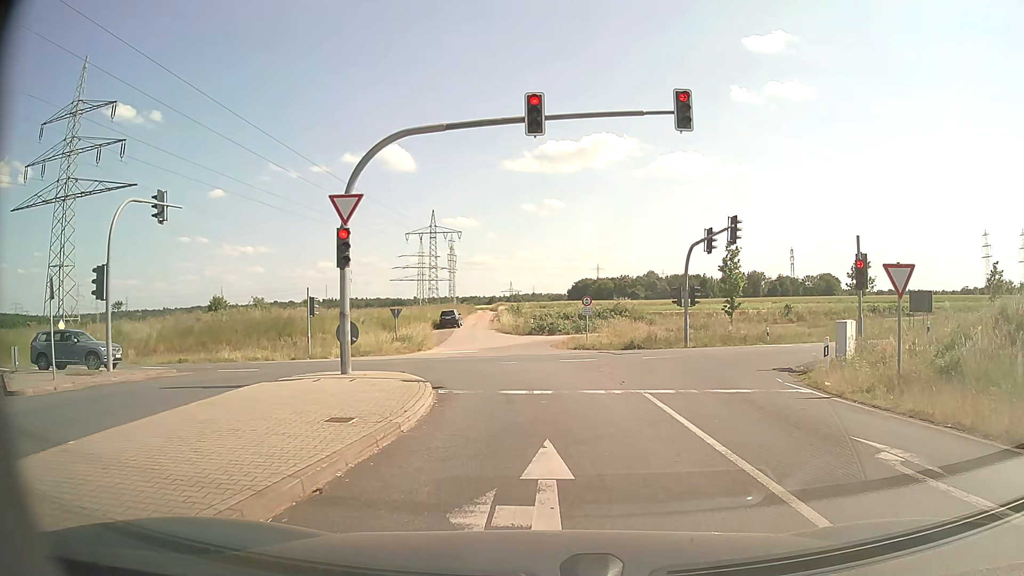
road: secondary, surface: asphalt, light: Day
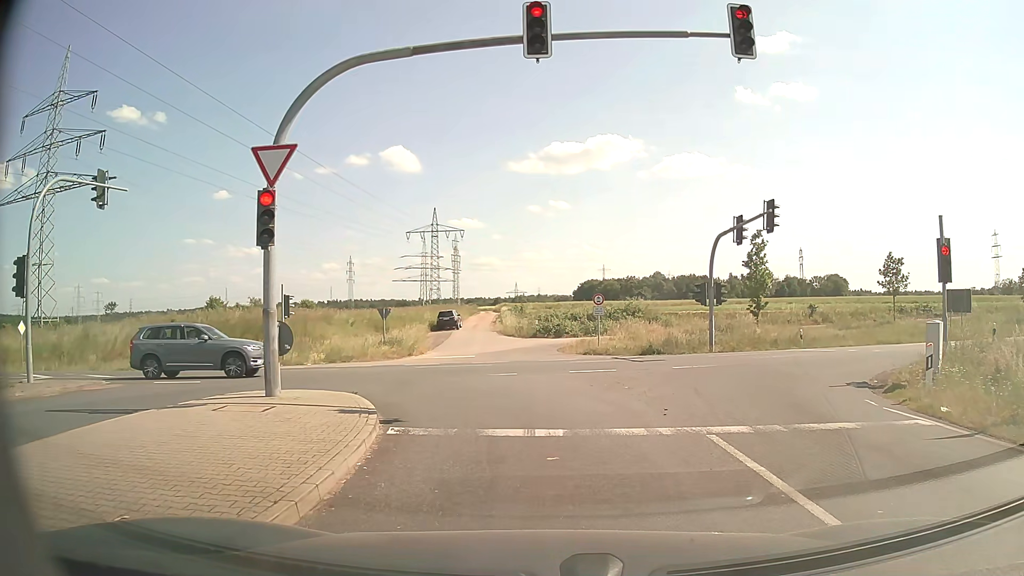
(0.0, +4.5) m; 0°
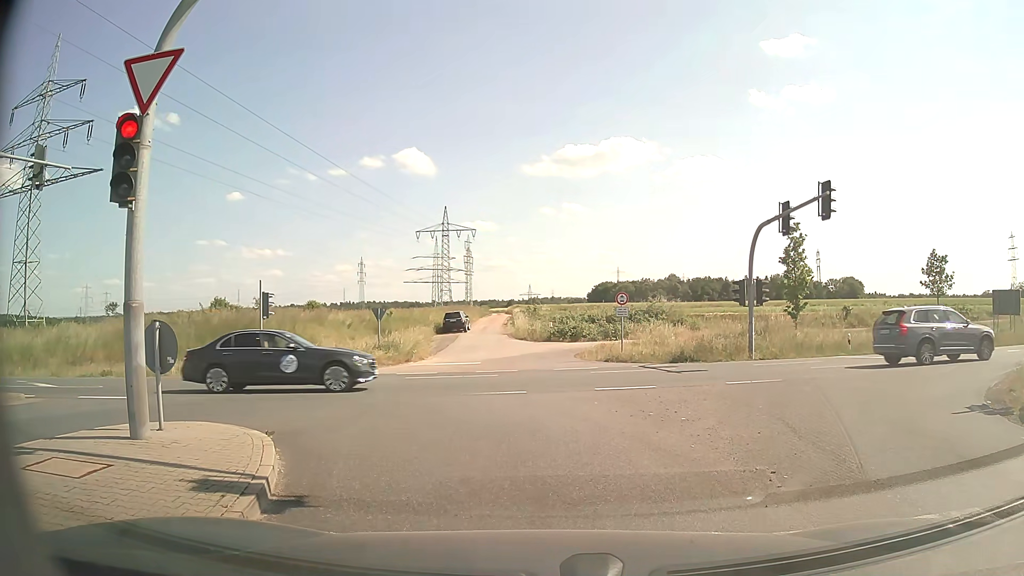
(0.0, +4.1) m; 0°
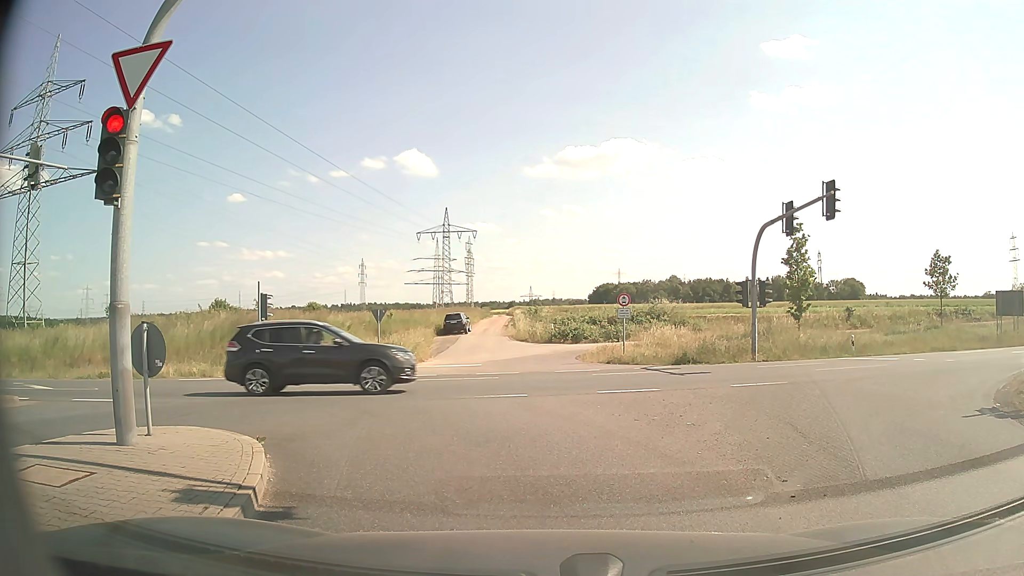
(0.0, +0.4) m; 0°
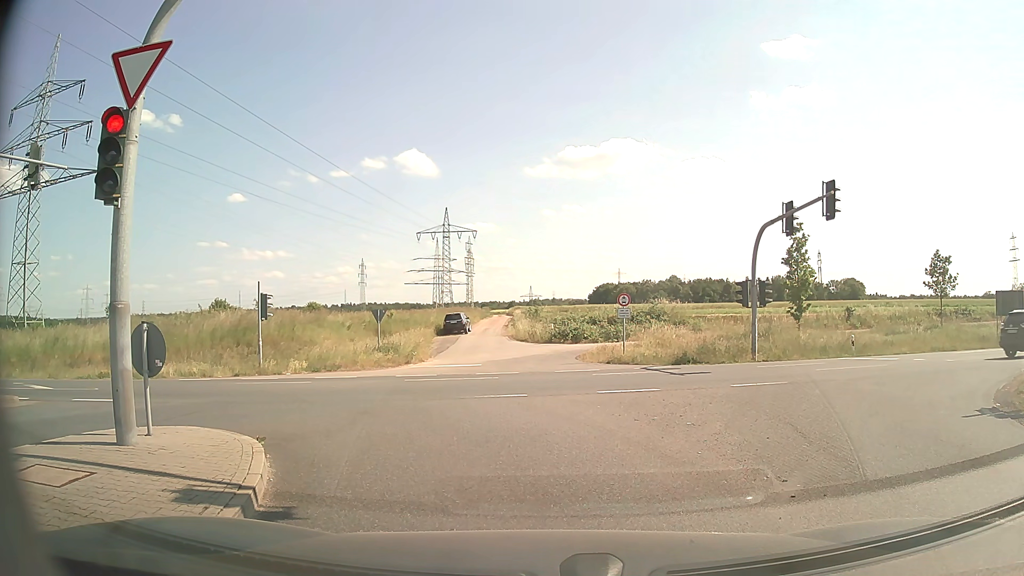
(0.0, 0.0) m; 0°
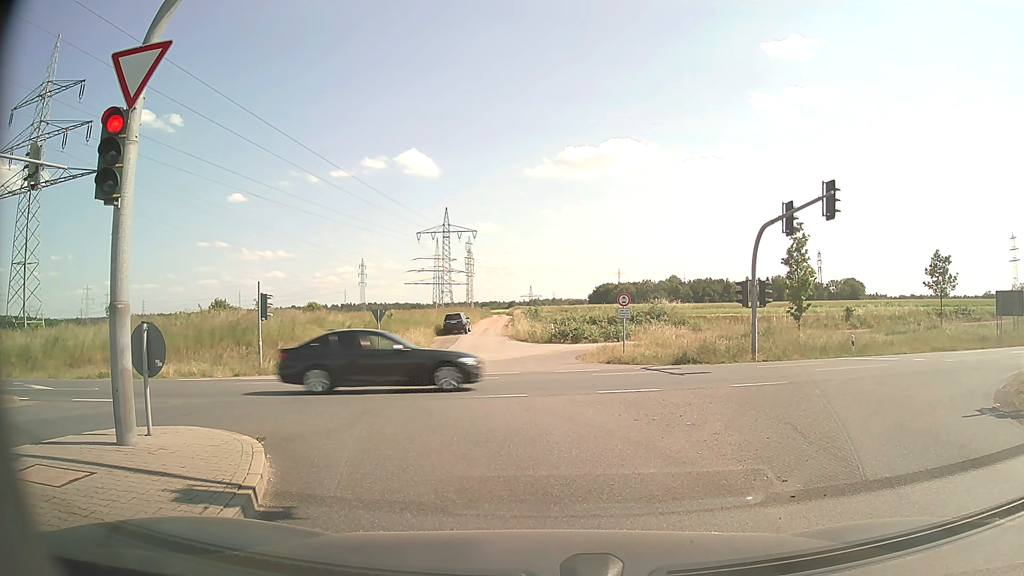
(0.0, 0.0) m; 0°
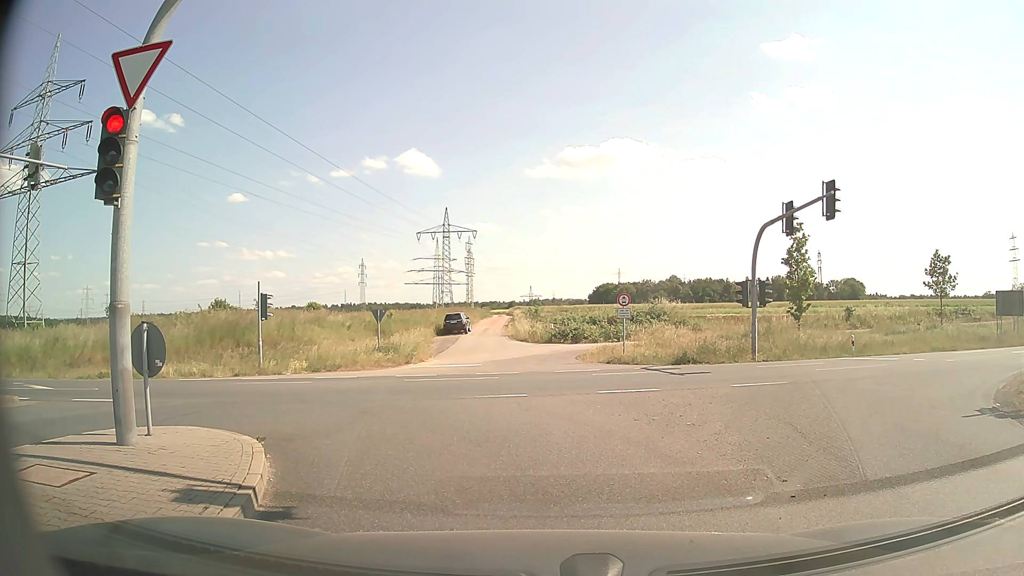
(0.0, 0.0) m; 0°
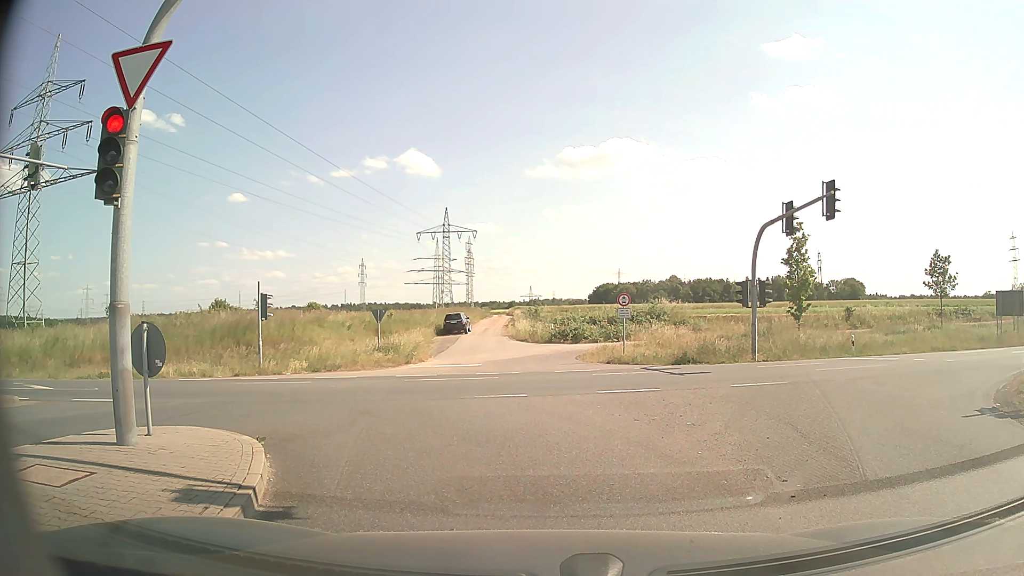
(0.0, 0.0) m; 0°
(-1, +10) (-7, +18) (-16, +22) (-25, +22) (-35, +20) (-45, +19) (-55, +17) (-65, +15) (-75, +14) (-85, +13) m
